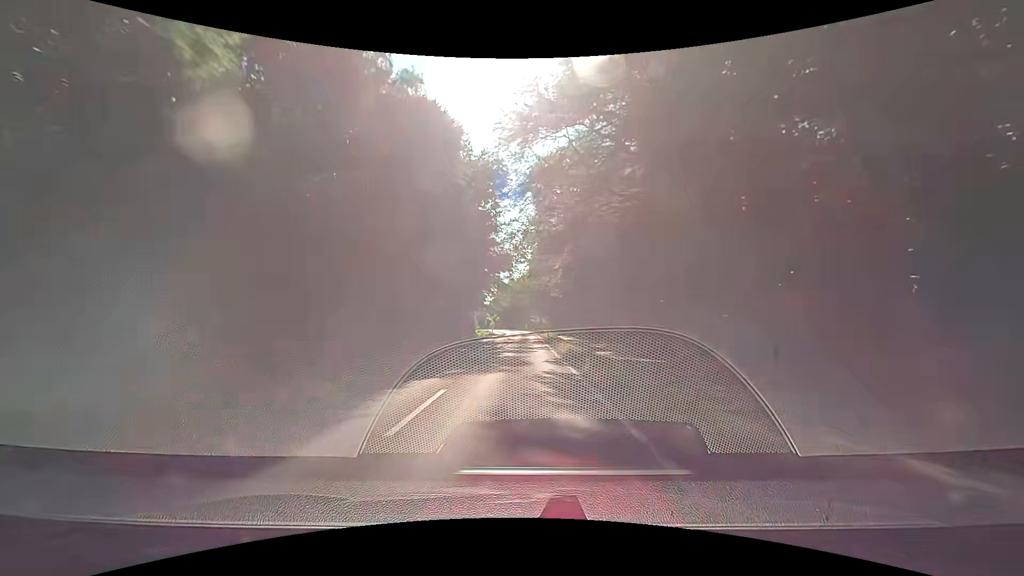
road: secondary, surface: asphalt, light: Day
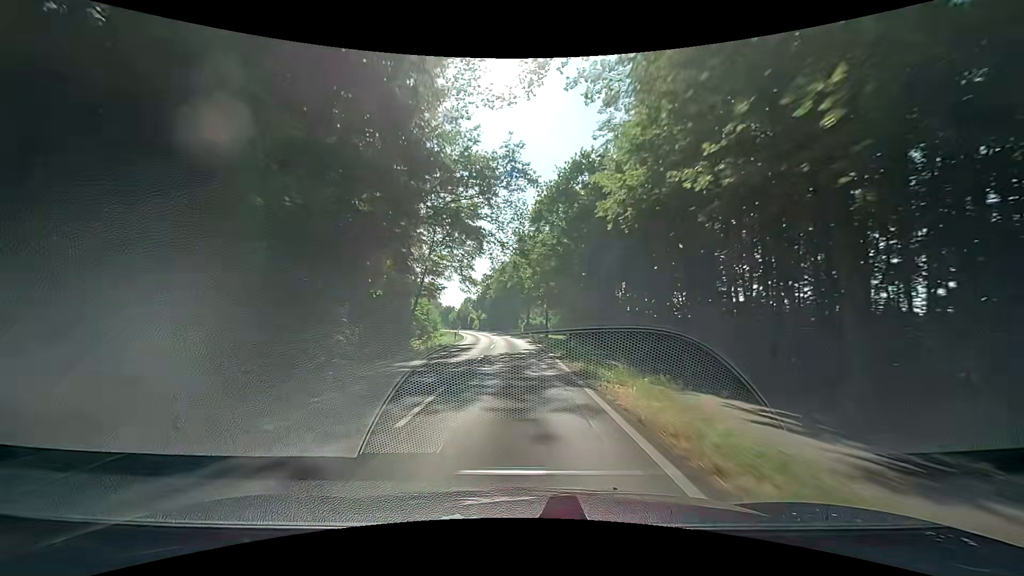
(-0.2, +47.4) m; +1°
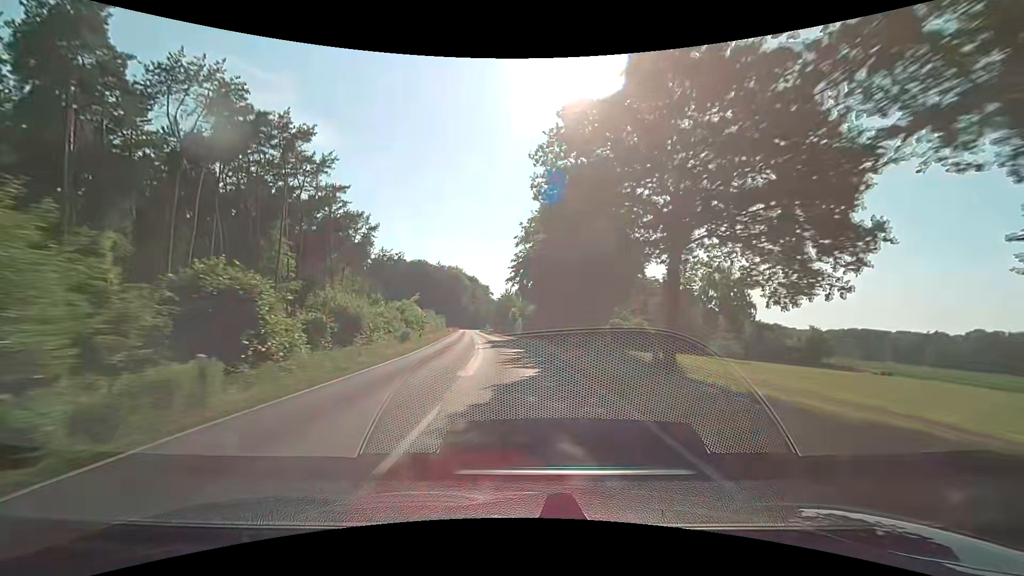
(-2.6, +63.1) m; -8°
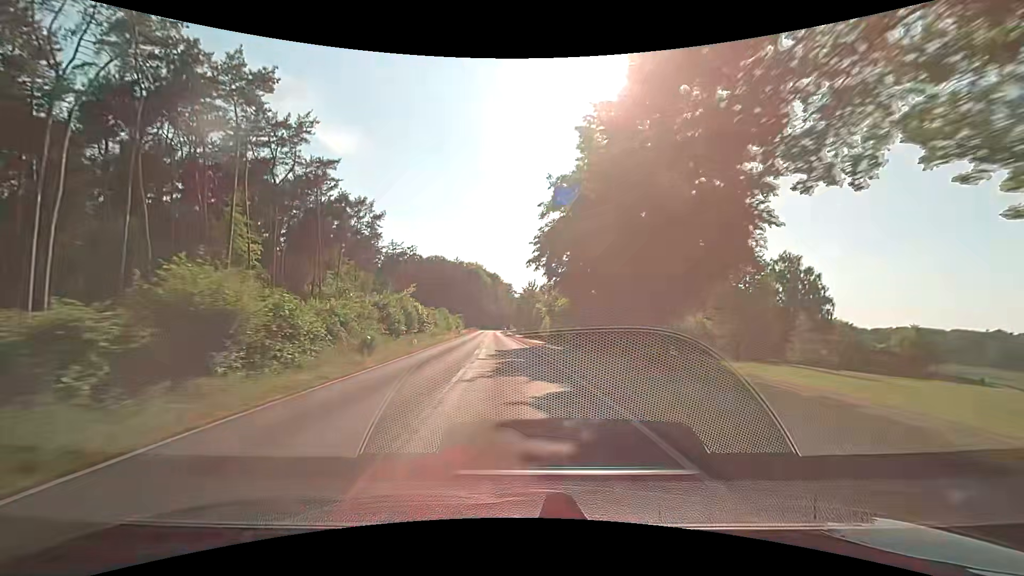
(-0.3, +15.8) m; -2°
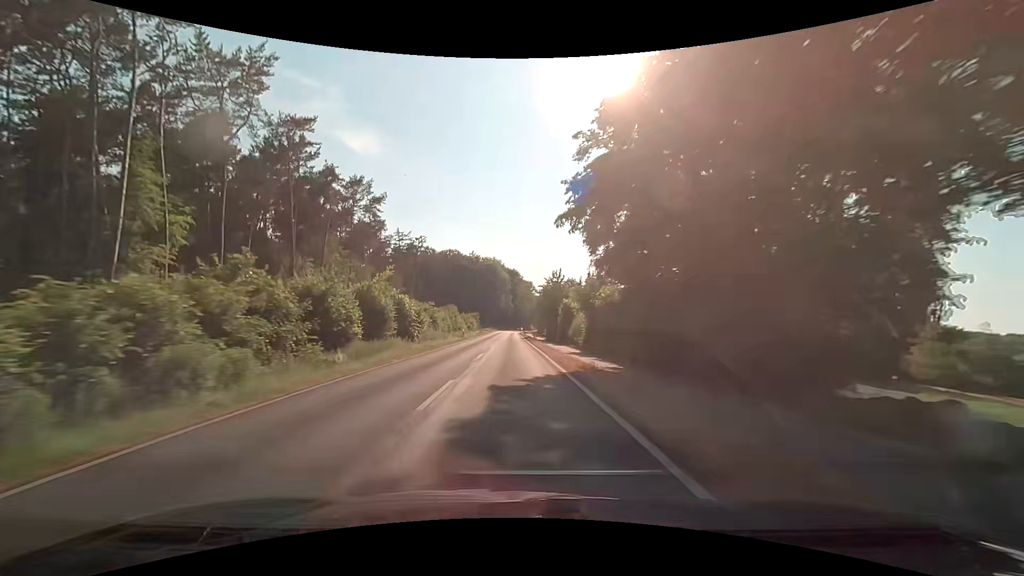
(-0.4, +15.8) m; -3°
